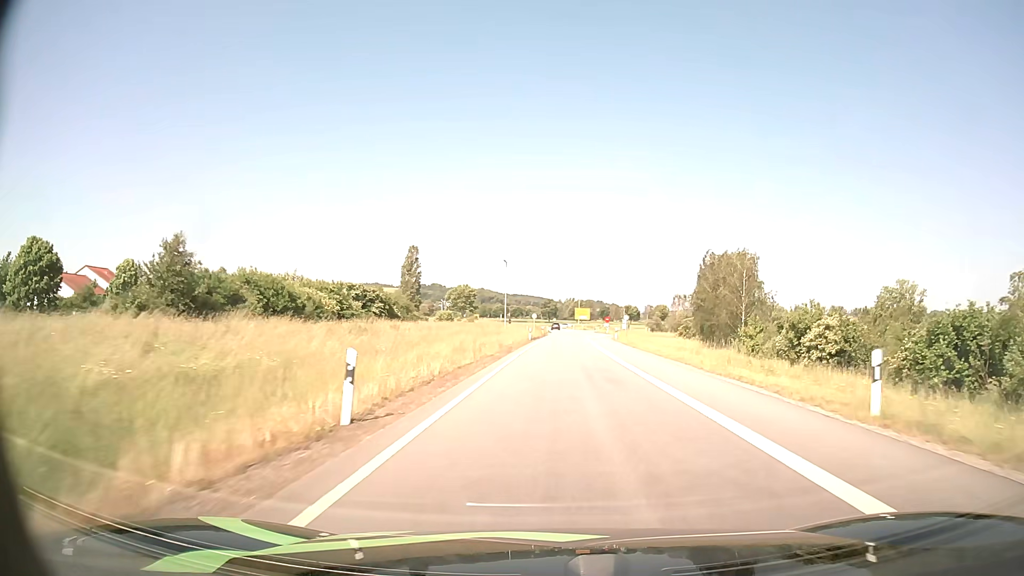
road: primary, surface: asphalt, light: Day
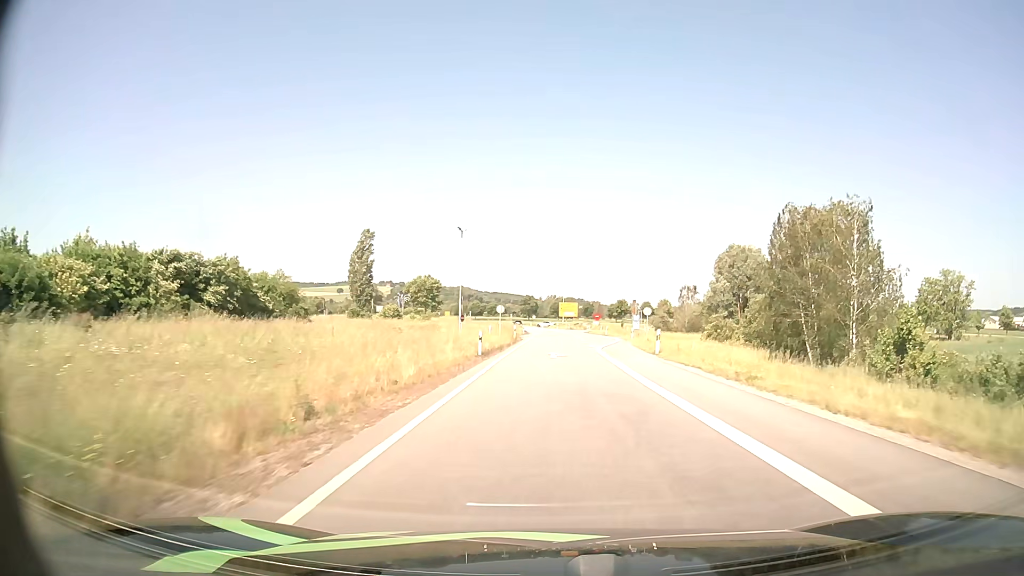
(+0.4, +30.3) m; +2°
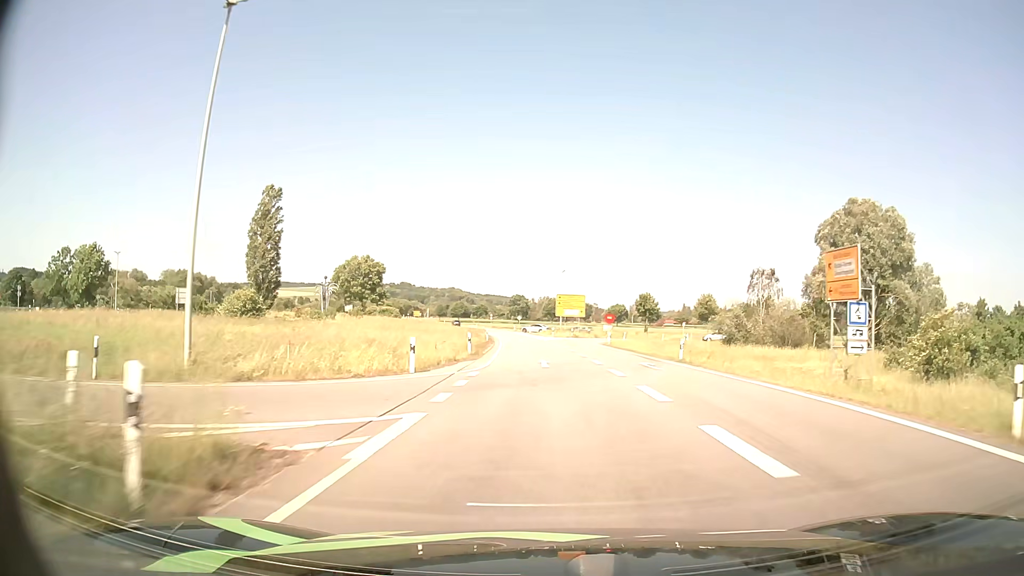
(+0.4, +48.1) m; +1°
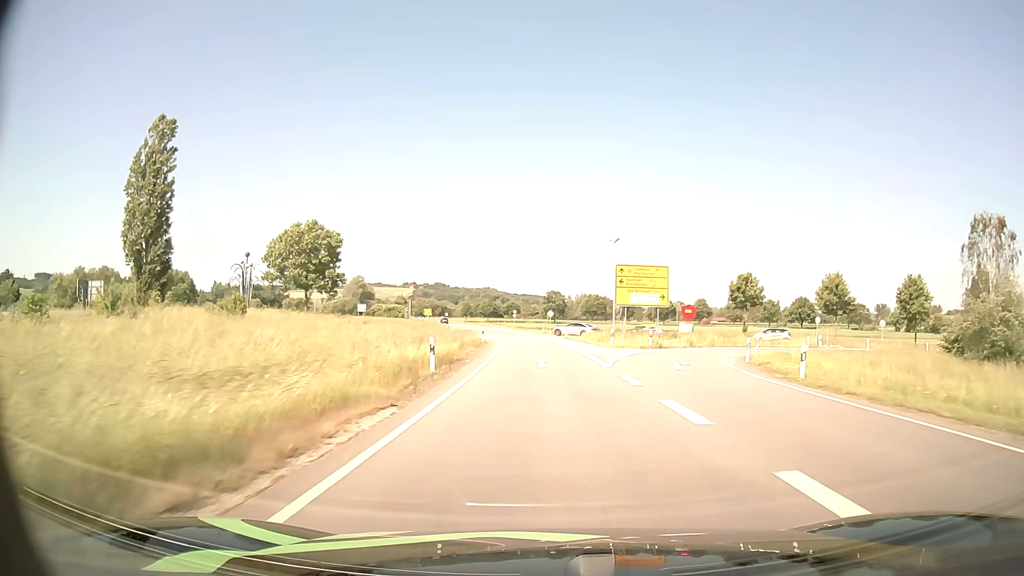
(-0.8, +38.8) m; -3°
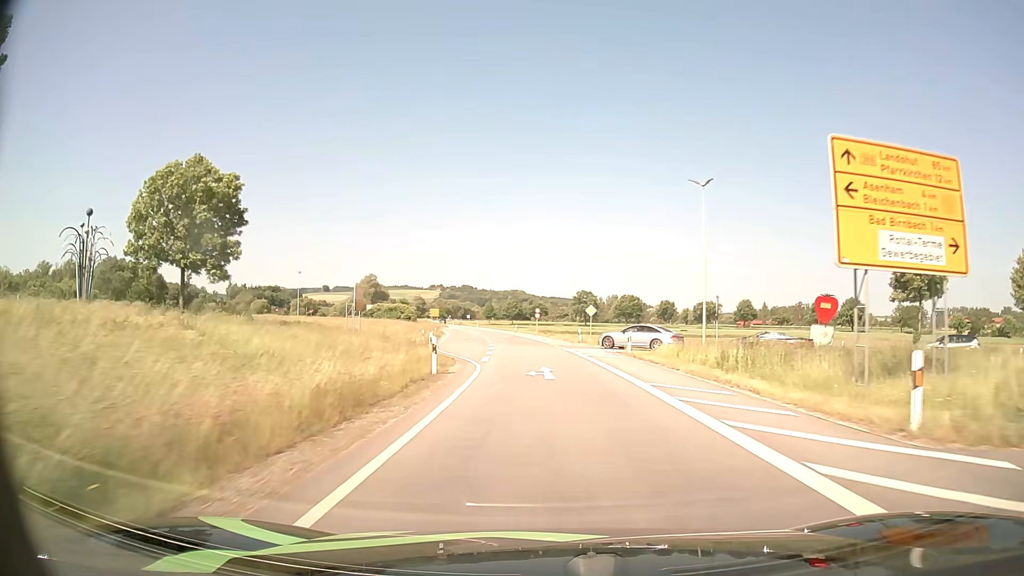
(-0.7, +30.4) m; -2°
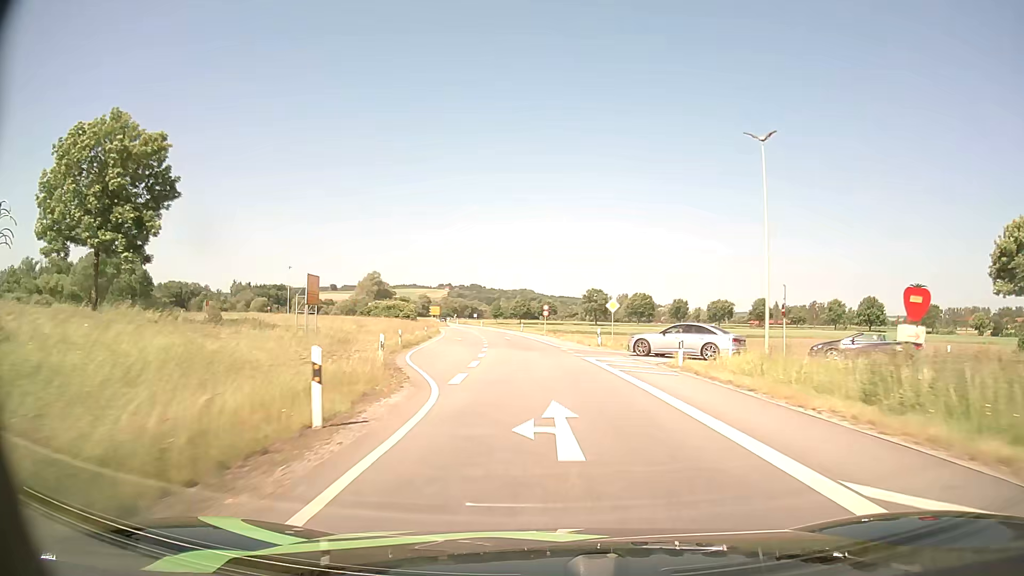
(-0.1, +10.4) m; -1°
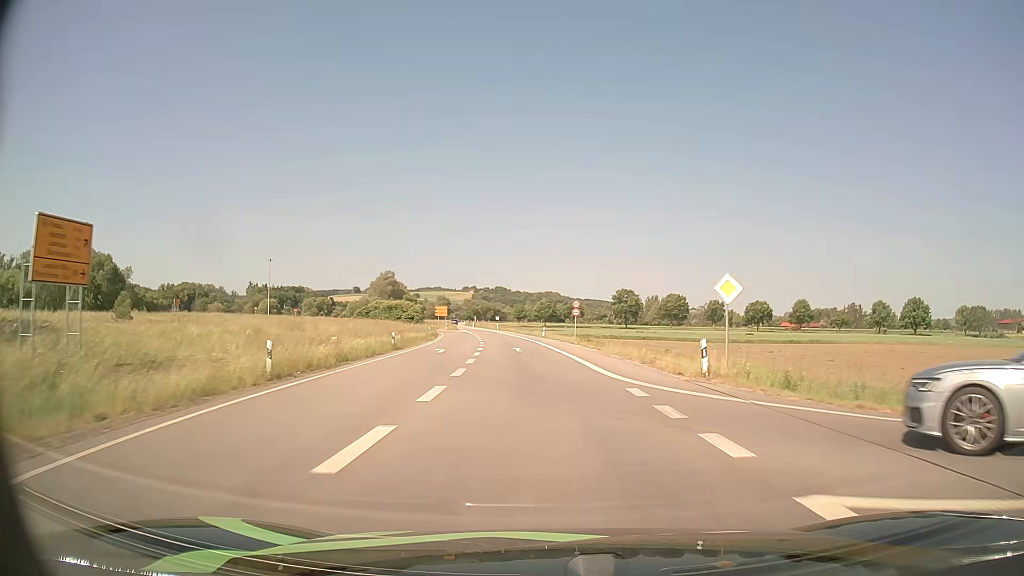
(-0.4, +21.2) m; -2°
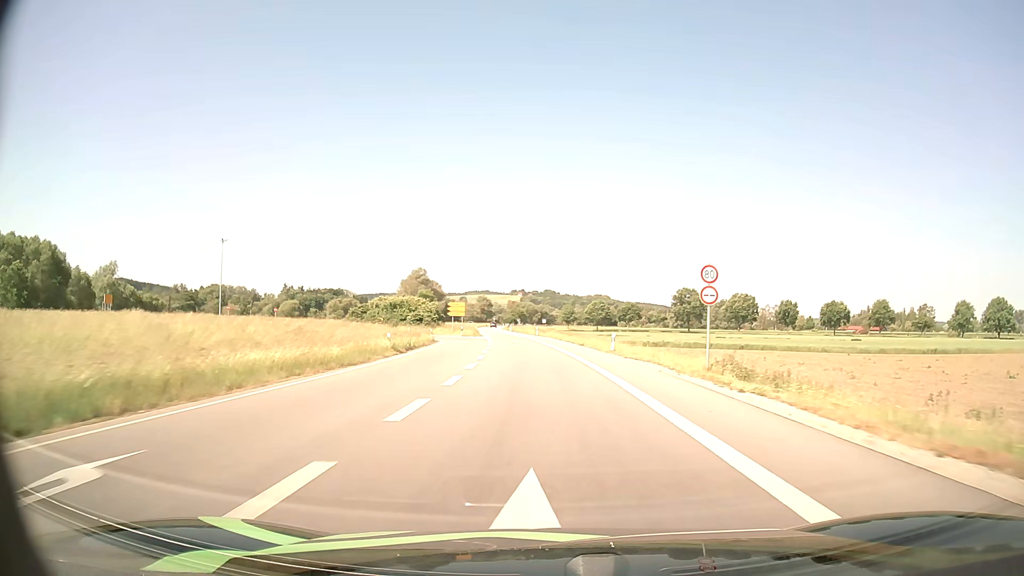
(-1.1, +32.8) m; -4°
(0, +10) (0, +20) (-1, +30) (-1, +40) (-2, +50) (-3, +60) (-4, +70) (-5, +80) (-6, +90) (-8, +100) m
